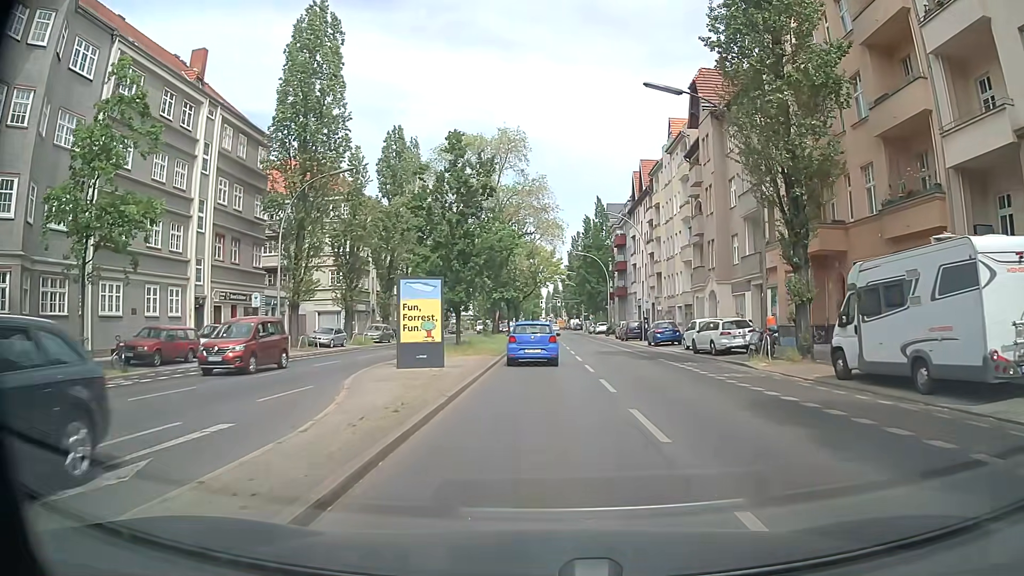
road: secondary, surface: asphalt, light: Day
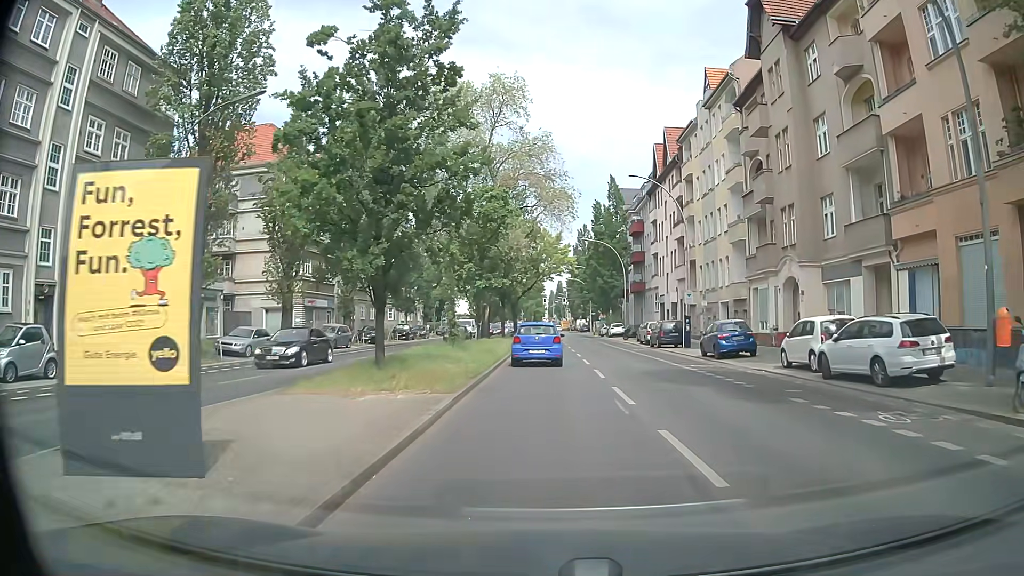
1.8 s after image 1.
(-0.1, +14.2) m; -1°
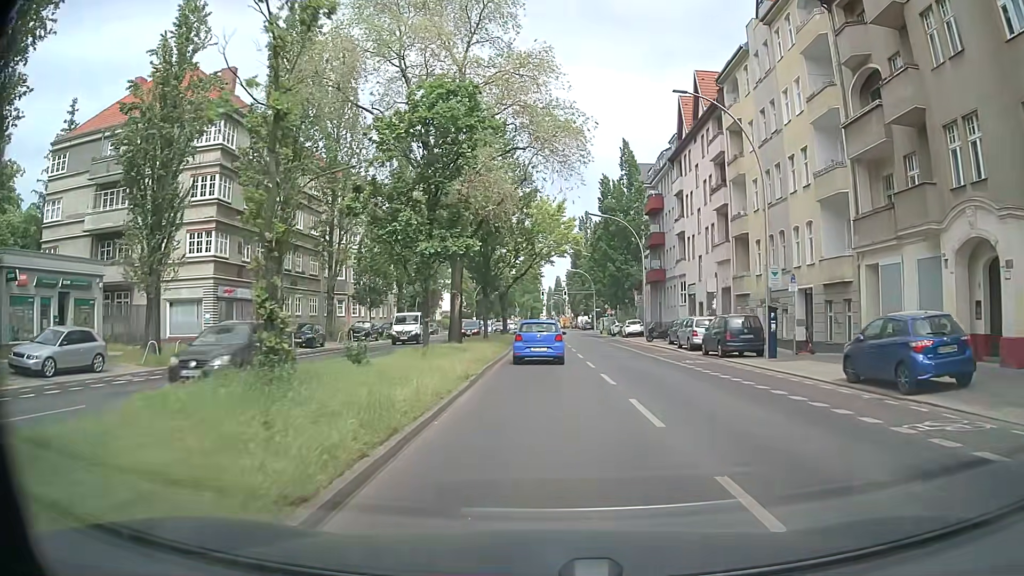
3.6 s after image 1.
(+0.1, +14.9) m; 0°
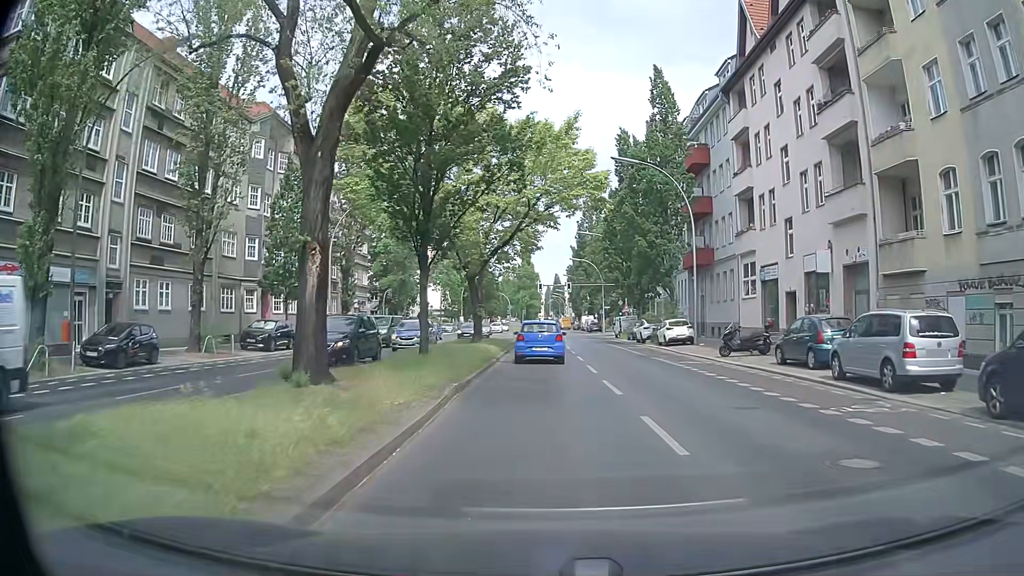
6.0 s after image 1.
(0.0, +19.8) m; +1°
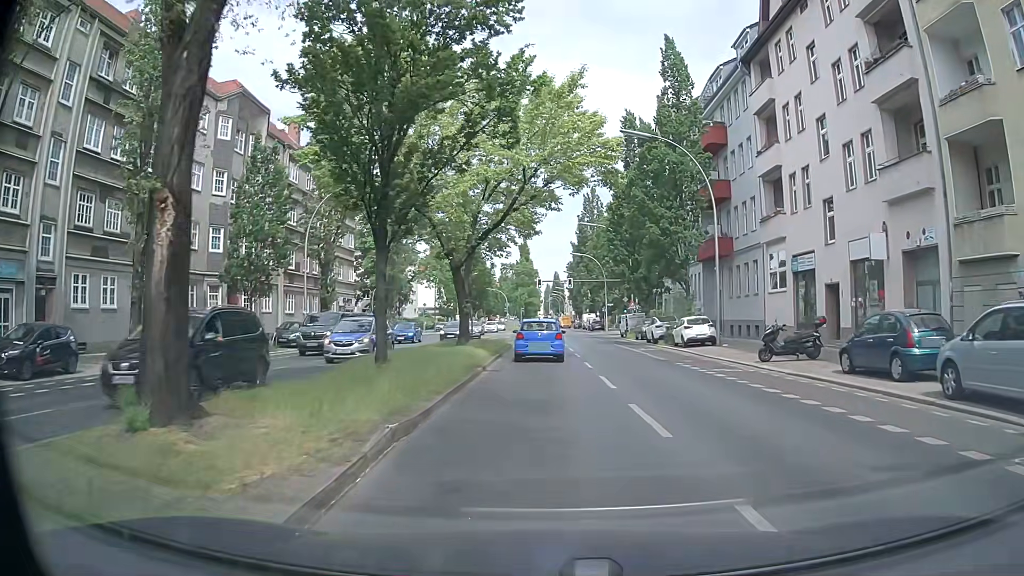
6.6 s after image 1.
(0.0, +5.1) m; 0°
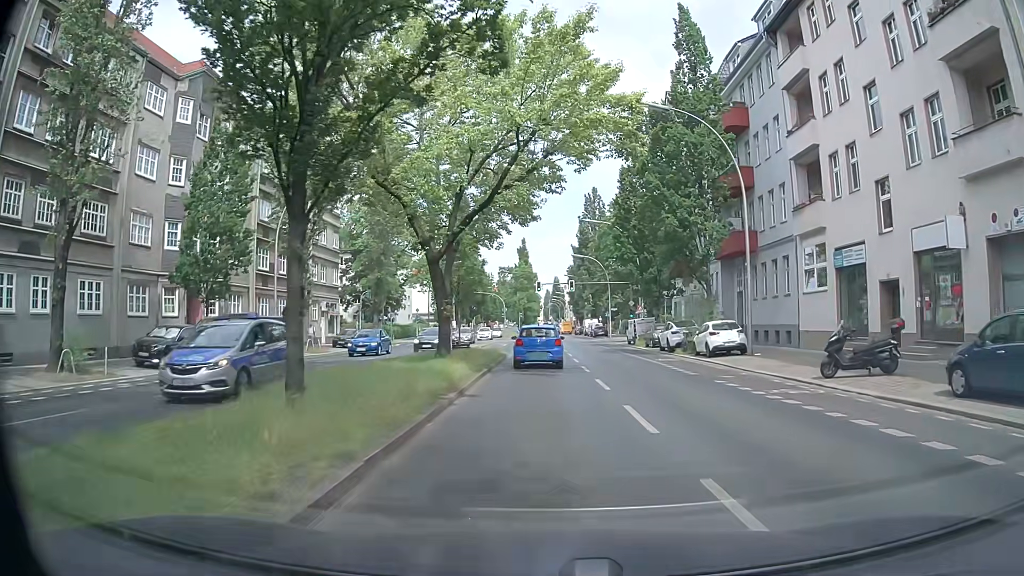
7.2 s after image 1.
(0.0, +5.2) m; +1°
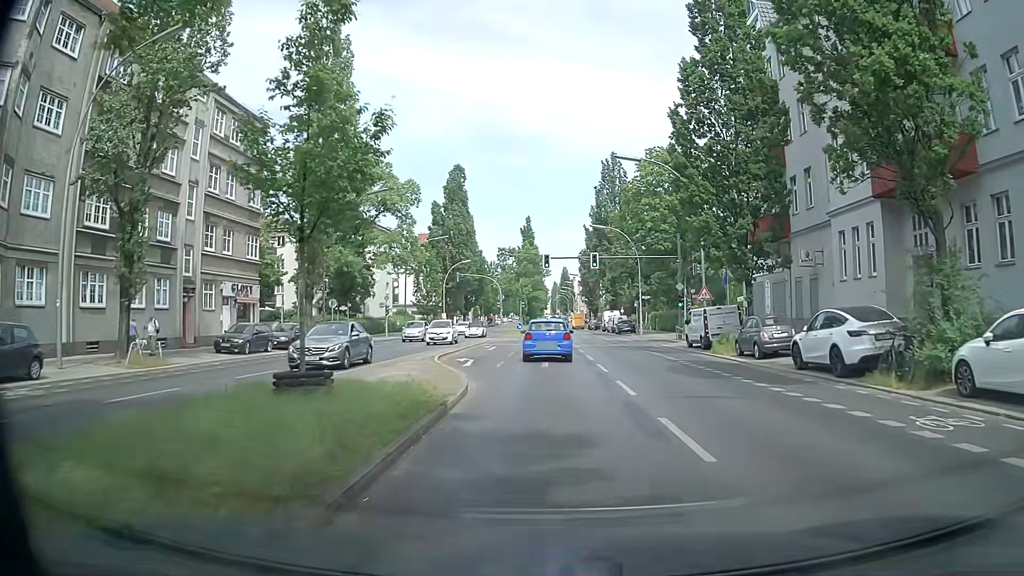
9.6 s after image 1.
(-0.6, +20.4) m; -4°
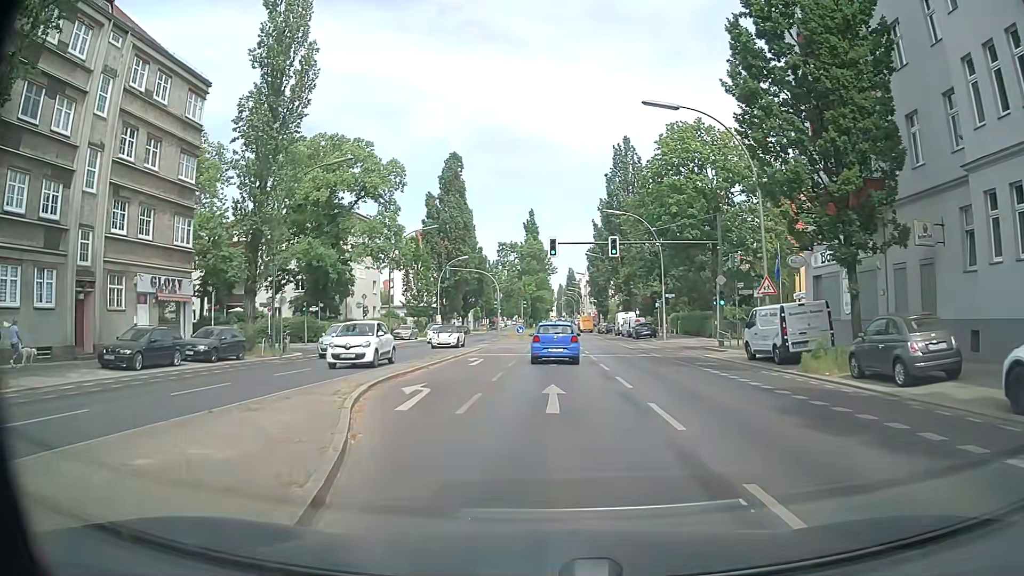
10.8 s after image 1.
(+0.5, +9.8) m; +1°
